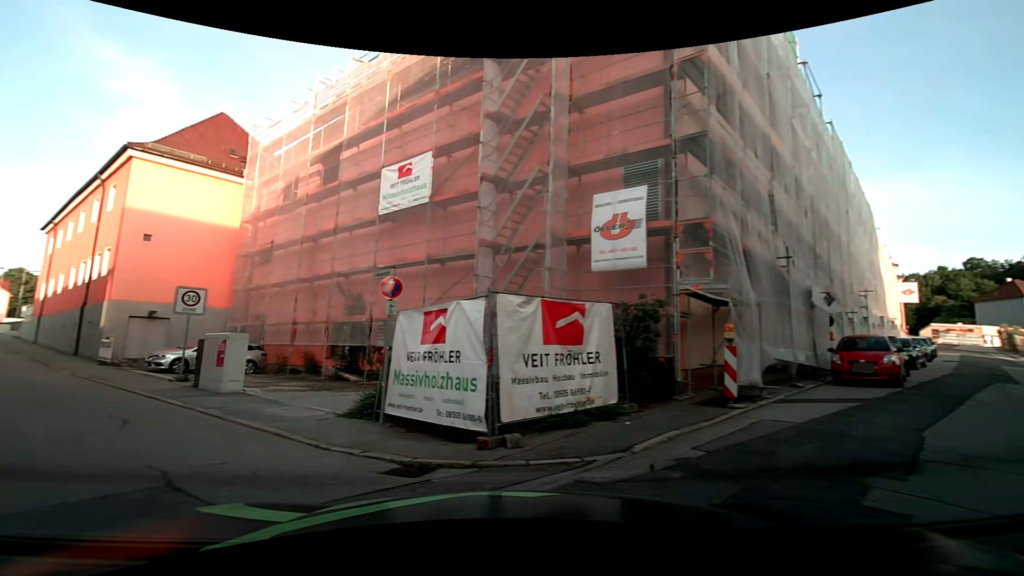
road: residential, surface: asphalt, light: Day
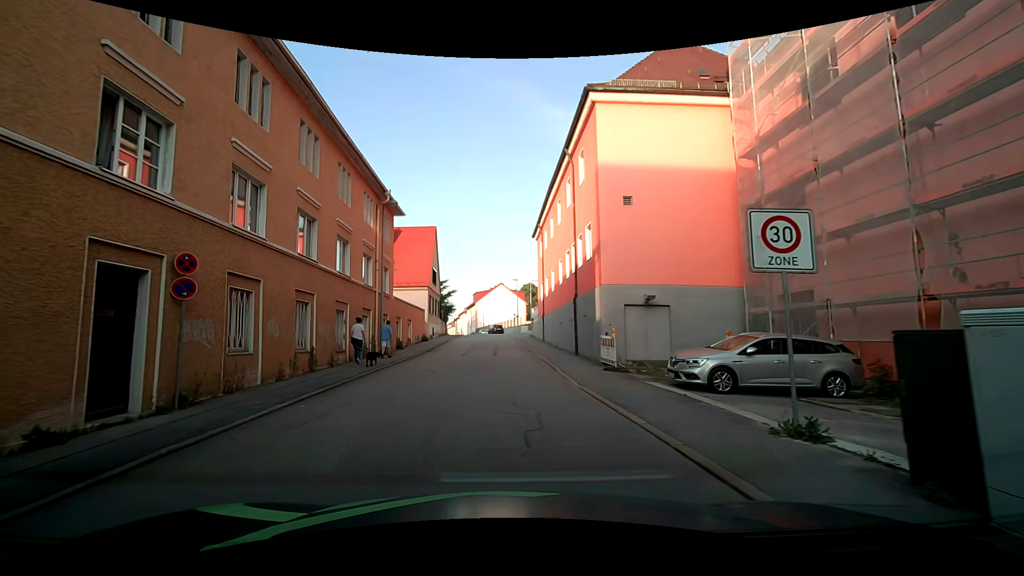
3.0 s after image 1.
(-7.0, +10.1) m; -47°
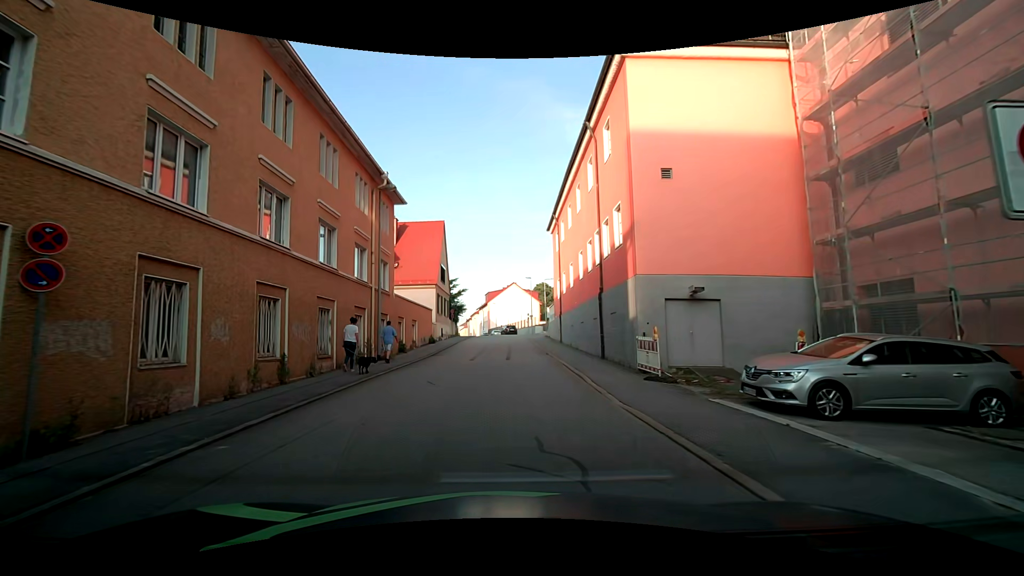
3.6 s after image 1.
(-0.1, +3.4) m; -1°
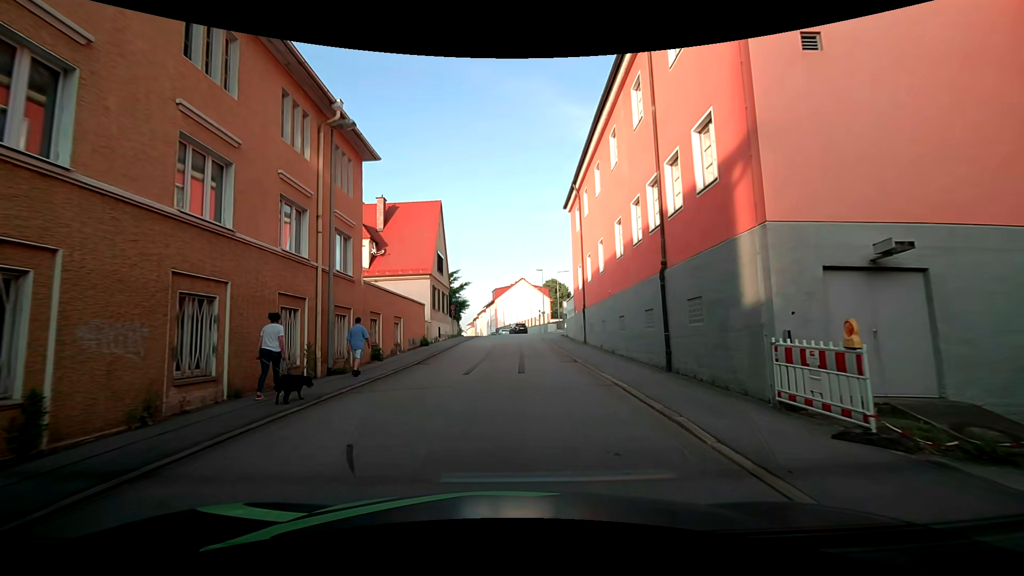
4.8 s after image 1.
(-0.1, +7.6) m; -2°
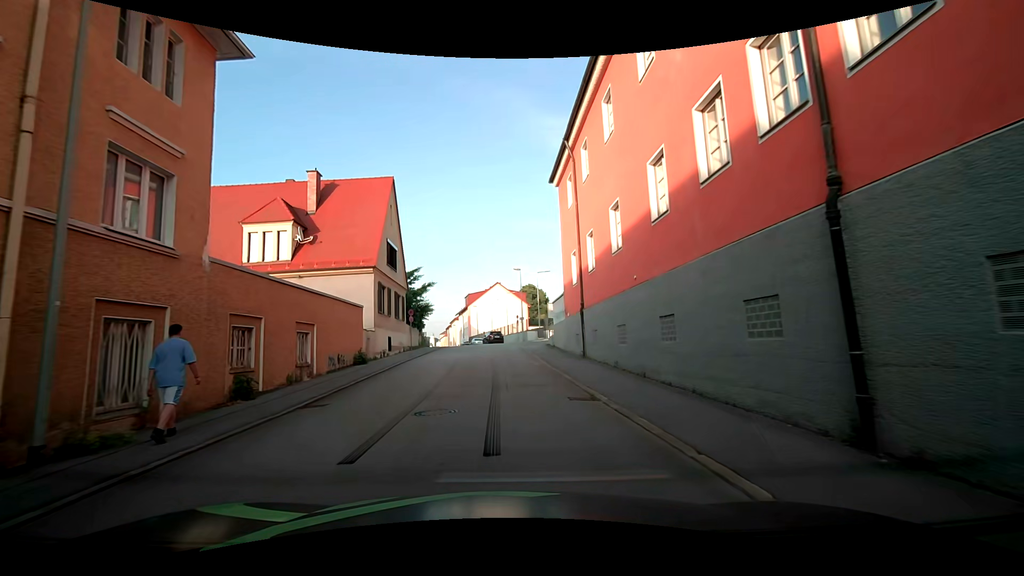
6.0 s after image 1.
(+0.2, +8.5) m; +2°
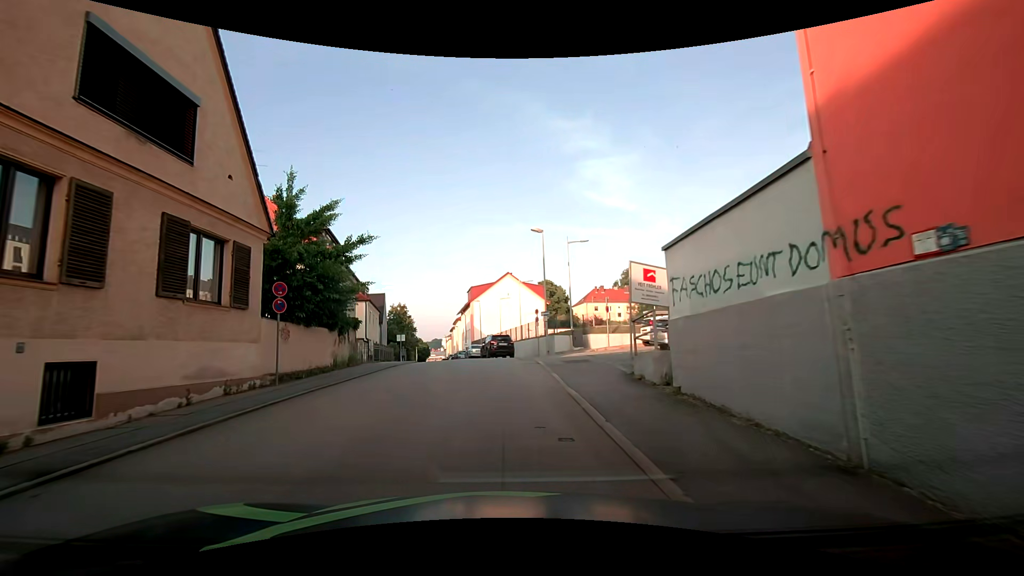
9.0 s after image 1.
(+0.2, +22.1) m; -1°
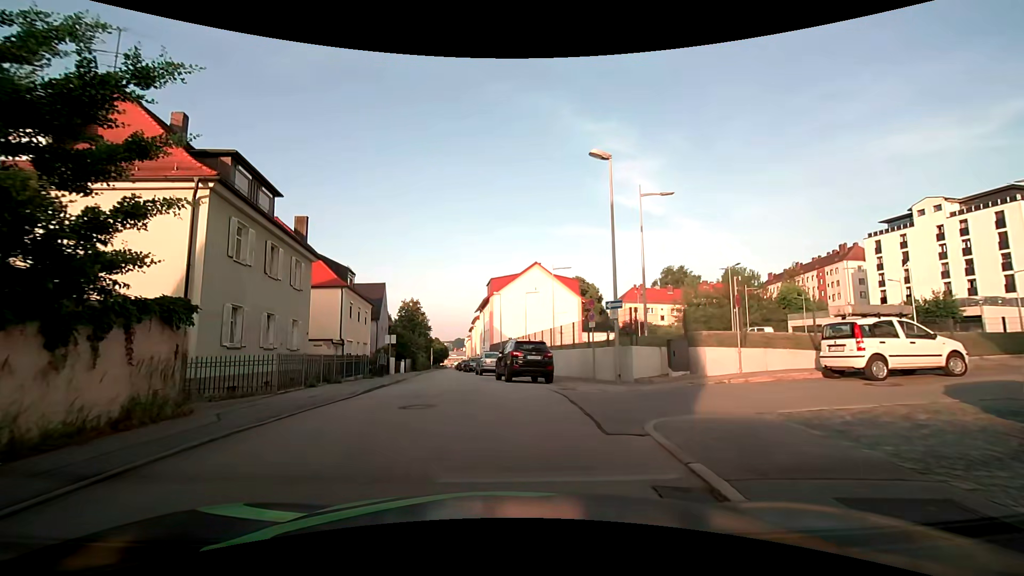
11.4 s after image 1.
(-0.1, +14.0) m; -3°
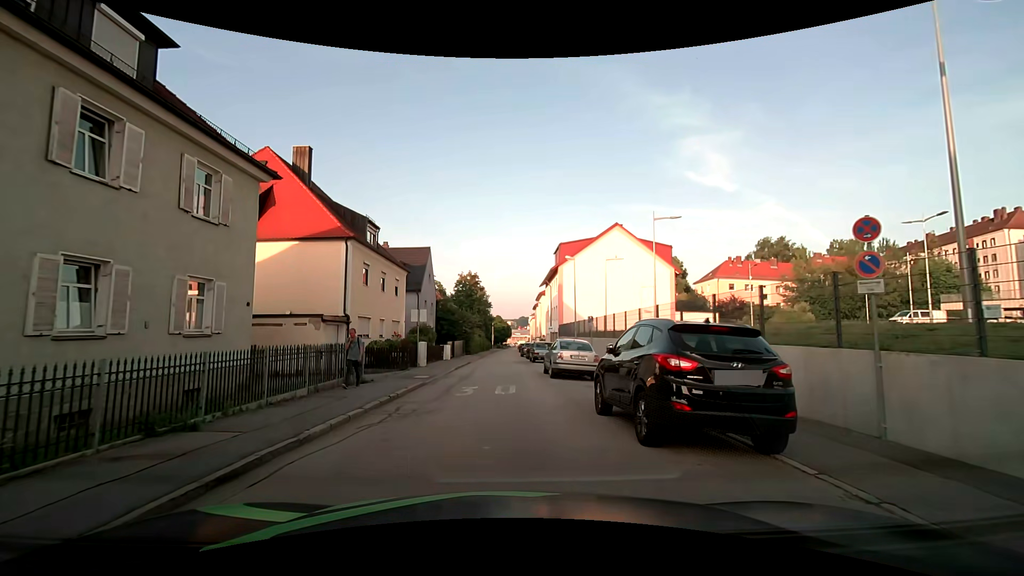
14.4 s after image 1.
(-0.5, +12.6) m; -6°
(0, +10) (-1, +20) (-1, +30) (-1, +40) (-1, +50) (-1, +60) (-1, +70) (-1, +80) (-1, +90) (0, +100) m
